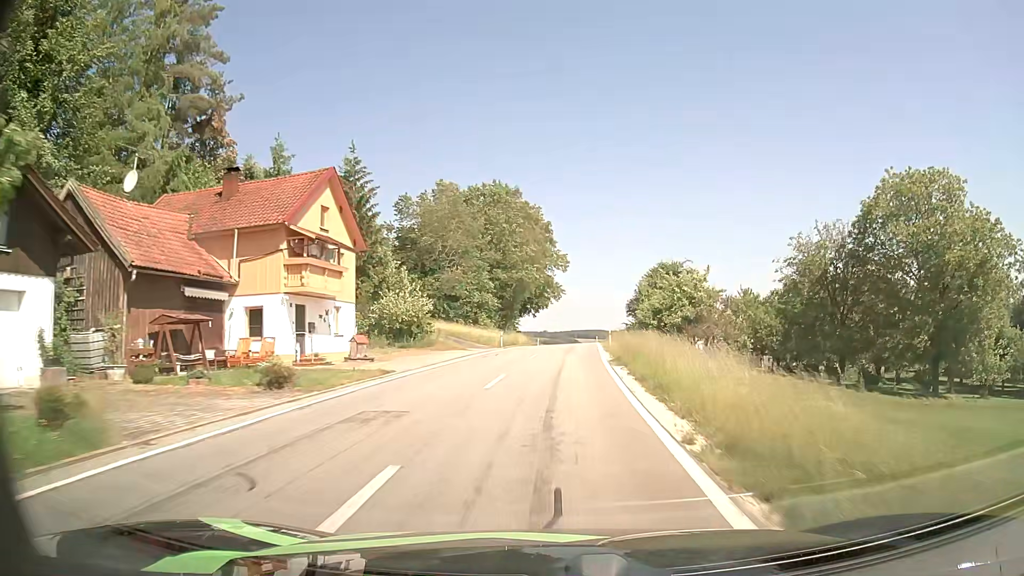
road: tertiary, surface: asphalt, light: Day
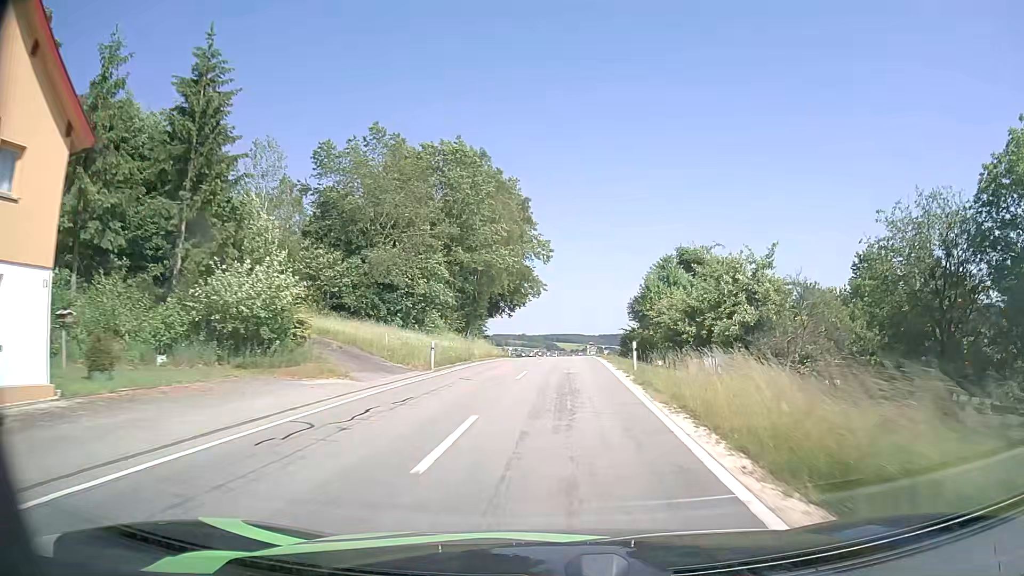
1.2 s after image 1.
(+0.2, +19.7) m; +2°
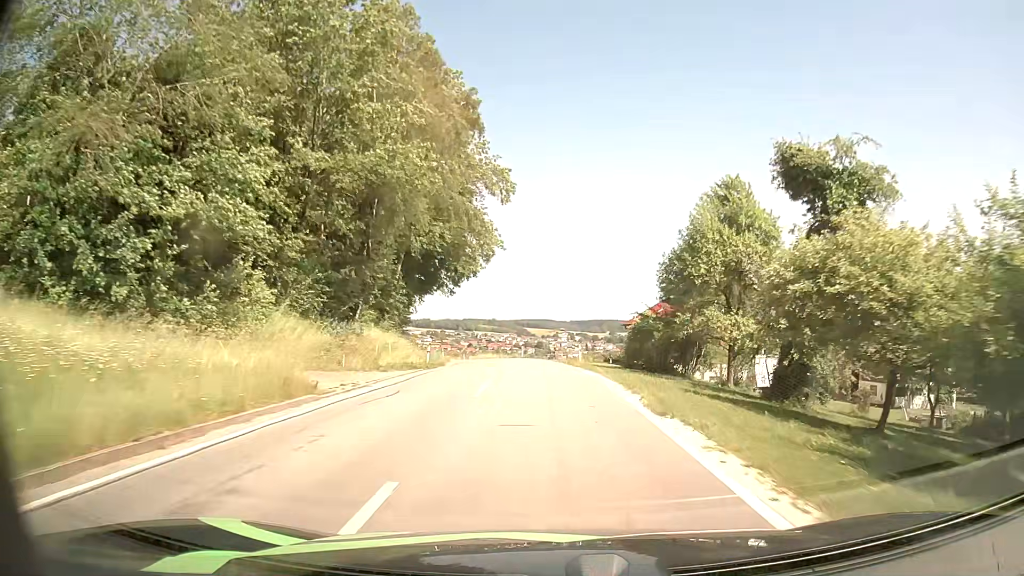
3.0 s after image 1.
(+0.7, +28.7) m; +3°
(0, +10) (0, +20) (-1, +30) (-1, +40) (-2, +50) (-4, +60) (-7, +69) (-10, +79) (-14, +88) (-18, +97) m
